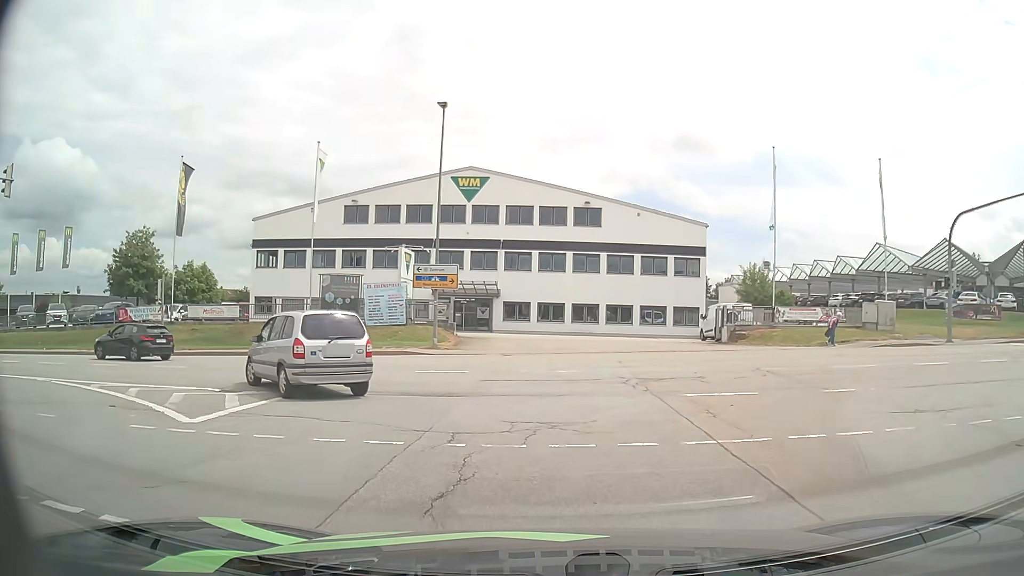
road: secondary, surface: asphalt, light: Day
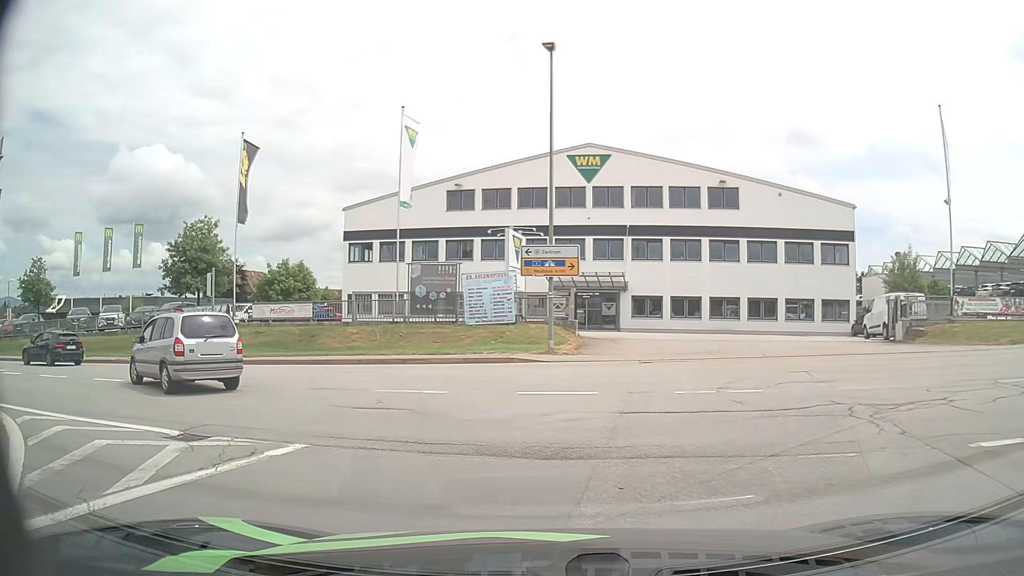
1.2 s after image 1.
(-0.4, +6.3) m; -9°
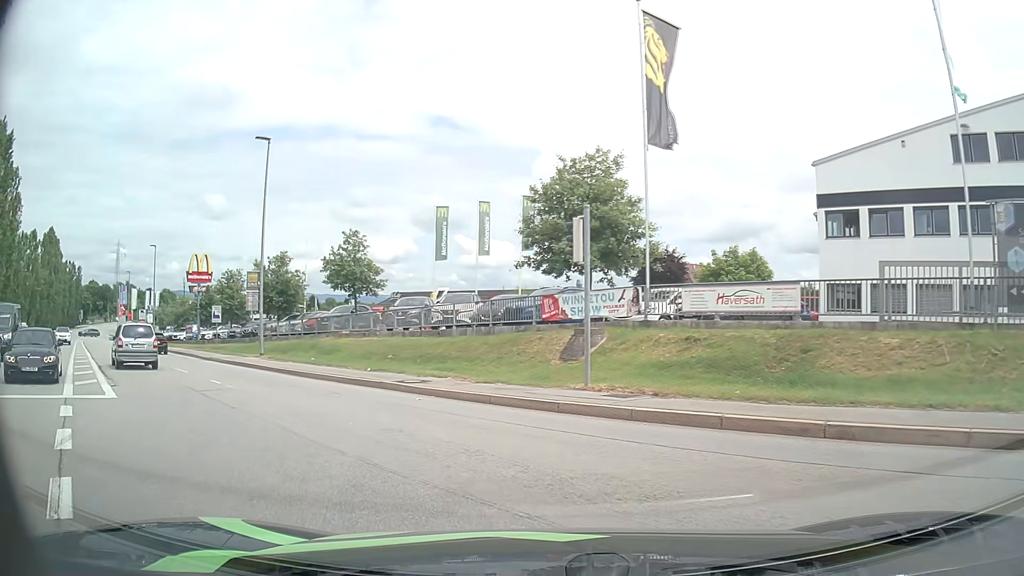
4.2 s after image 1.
(-4.9, +13.9) m; -38°
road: tertiary
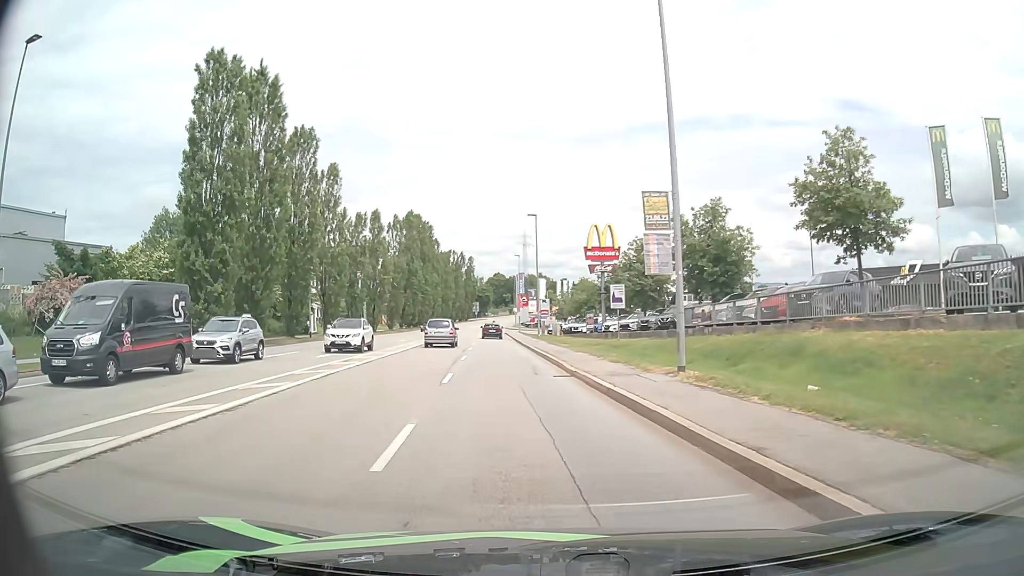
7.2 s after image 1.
(-6.0, +16.1) m; -37°
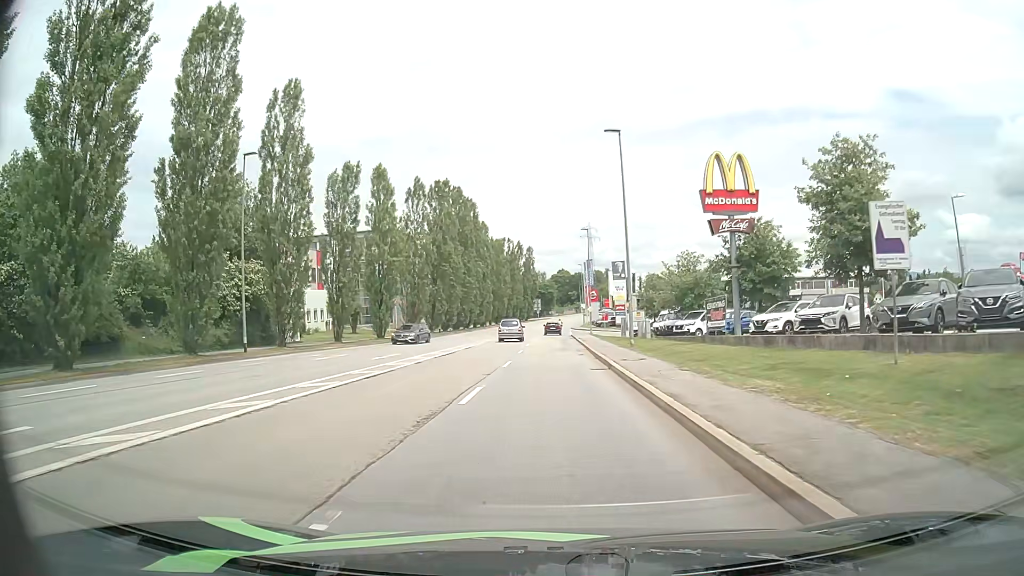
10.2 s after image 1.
(-1.5, +24.5) m; -6°
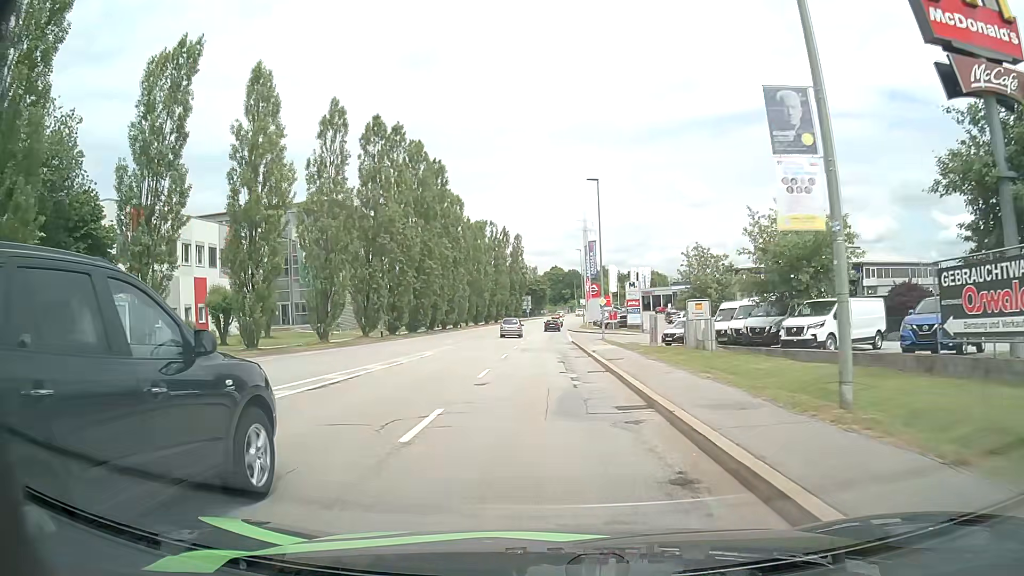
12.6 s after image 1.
(+0.1, +23.4) m; +1°
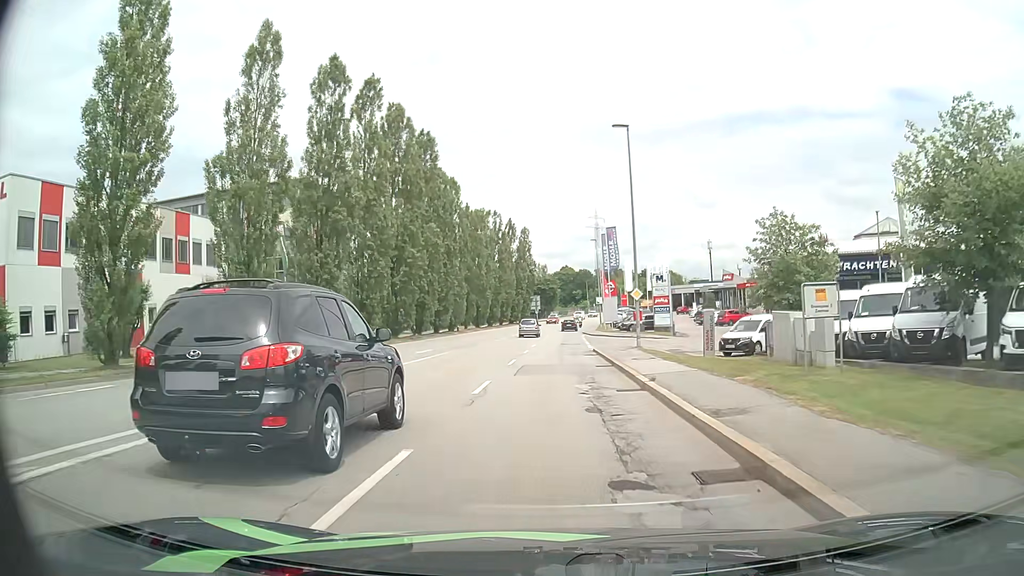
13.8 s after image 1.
(-0.1, +12.4) m; 0°
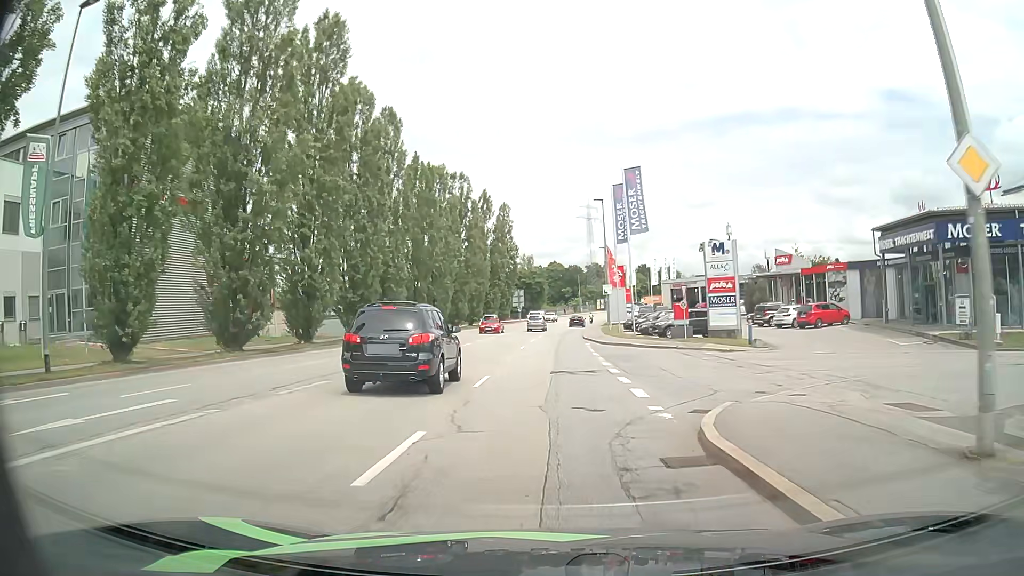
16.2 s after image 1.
(+0.1, +25.8) m; +1°
